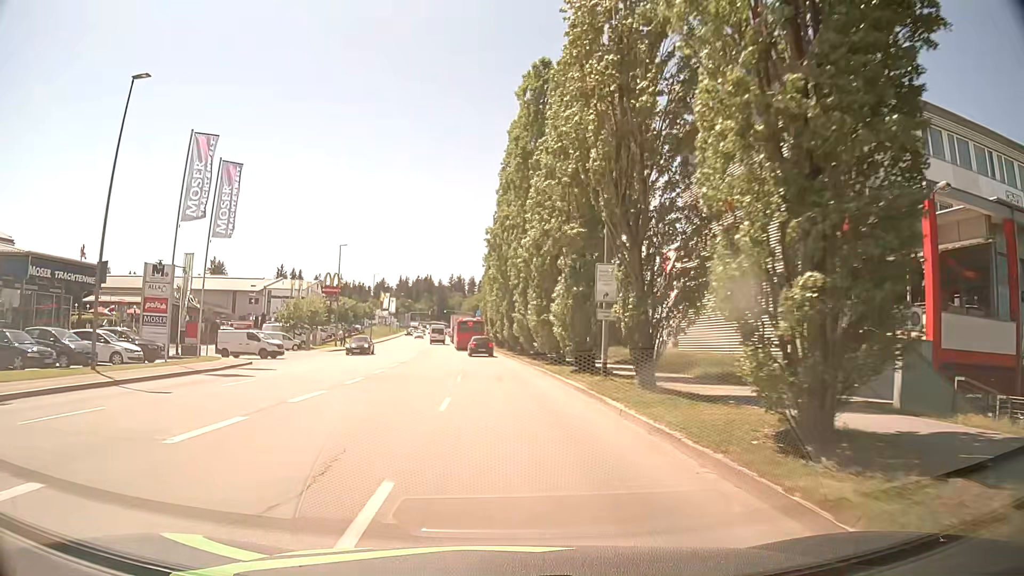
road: tertiary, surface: asphalt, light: Day
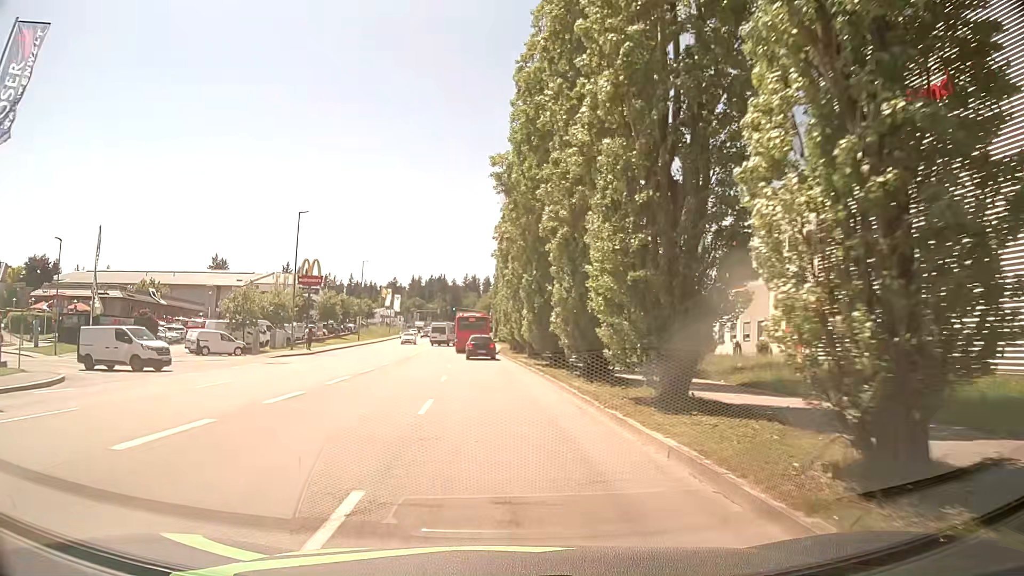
(-0.2, +18.6) m; -1°
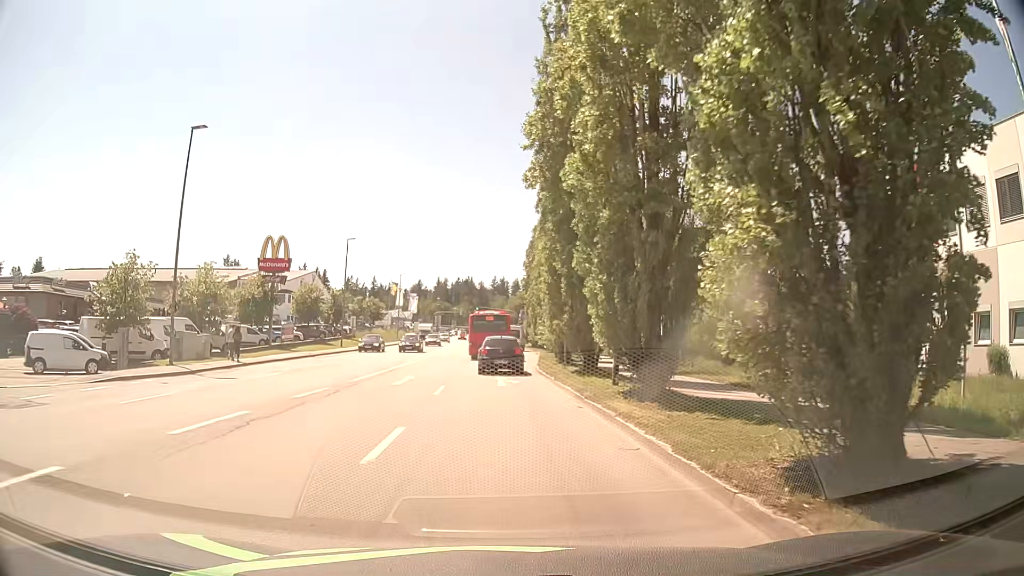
(-0.8, +22.3) m; -2°
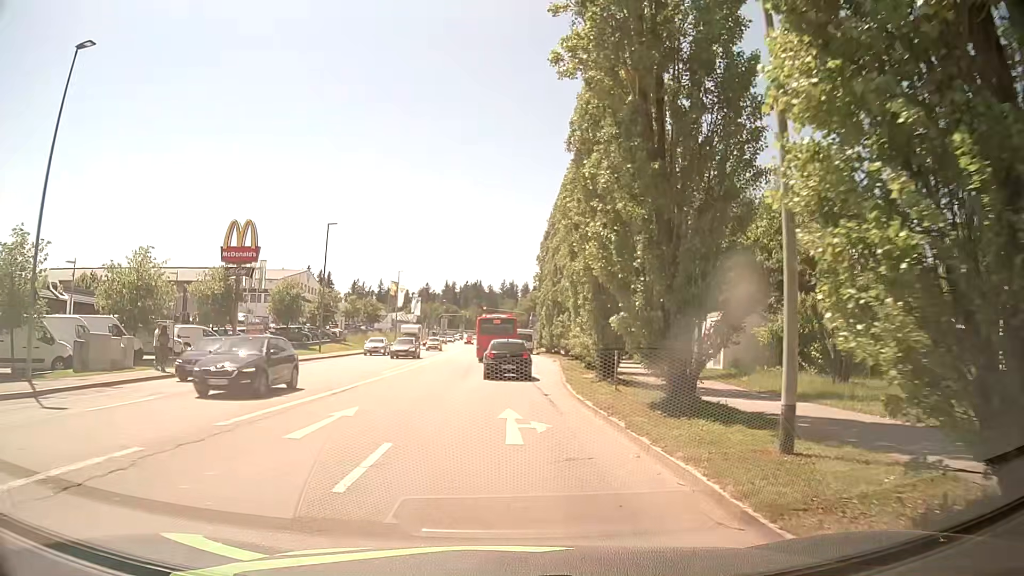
(-0.2, +10.4) m; -1°
